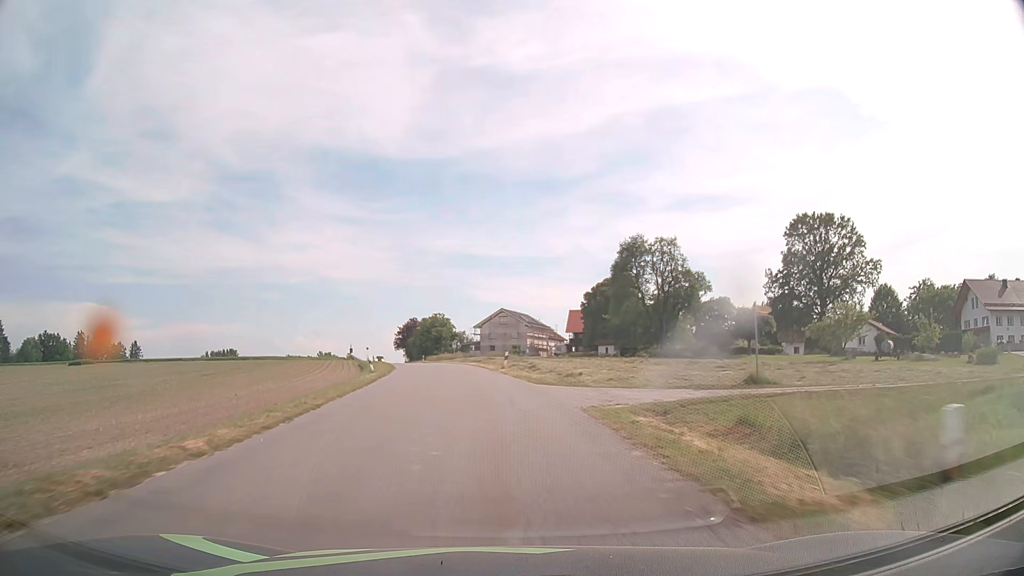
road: tertiary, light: Day
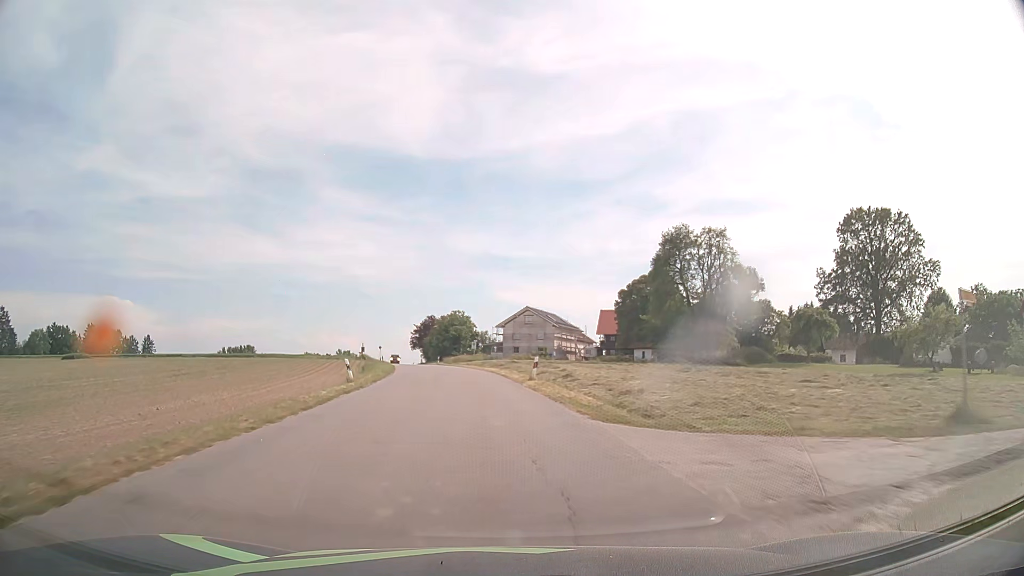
(-0.3, +10.1) m; -3°
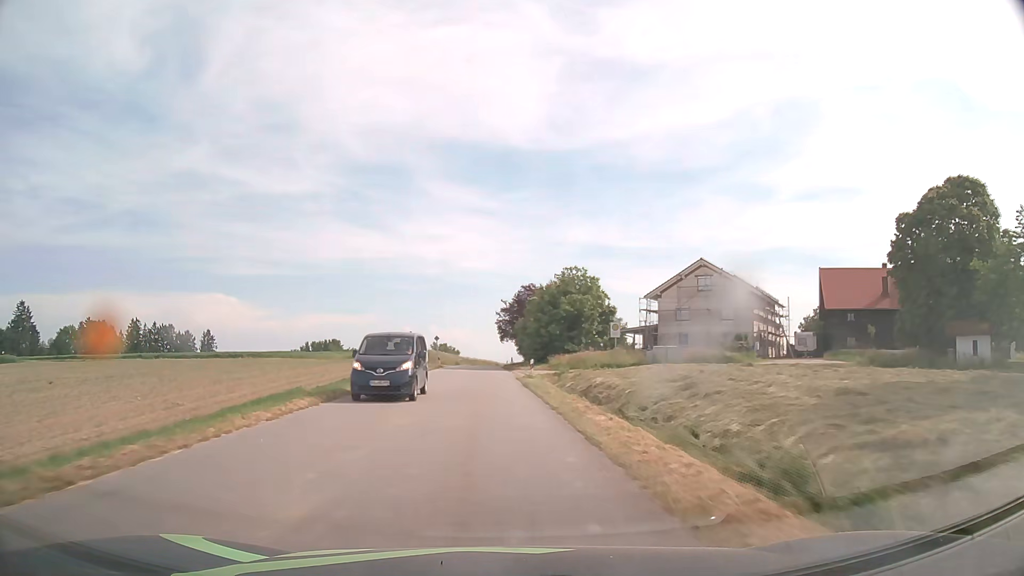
(-3.8, +50.6) m; -9°
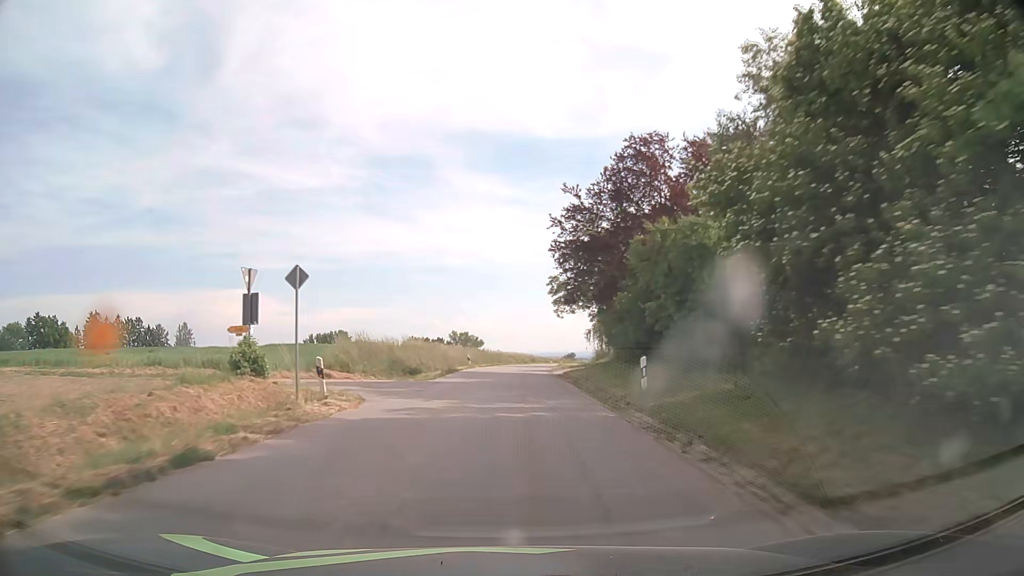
(-2.1, +51.7) m; -3°
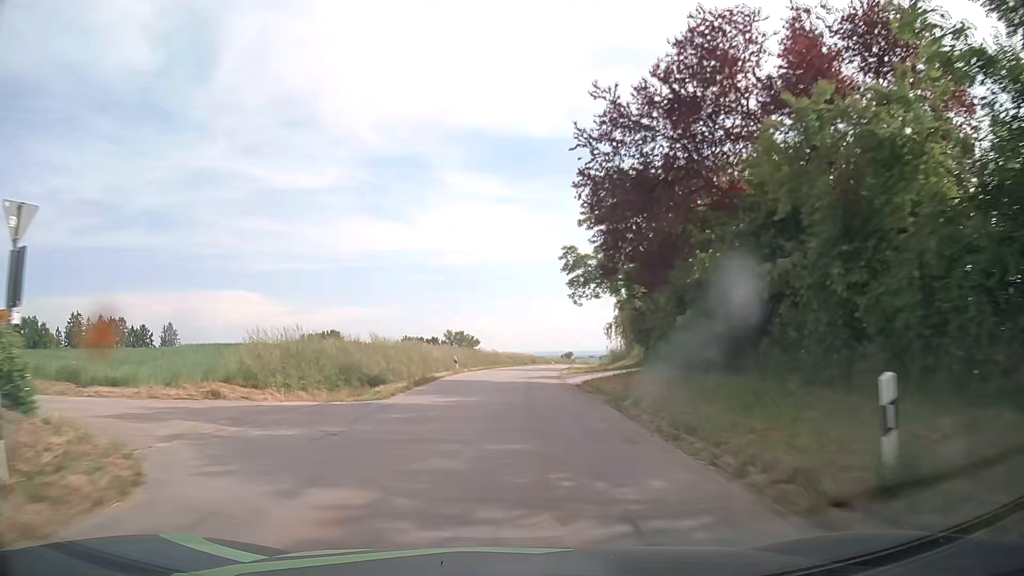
(0.0, +10.3) m; 0°
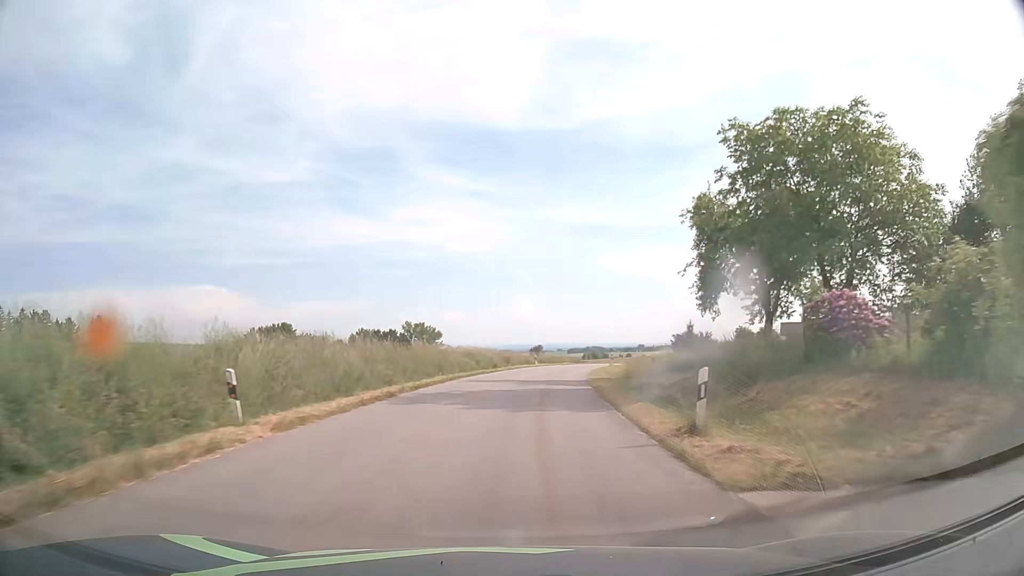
(+0.8, +30.8) m; +3°
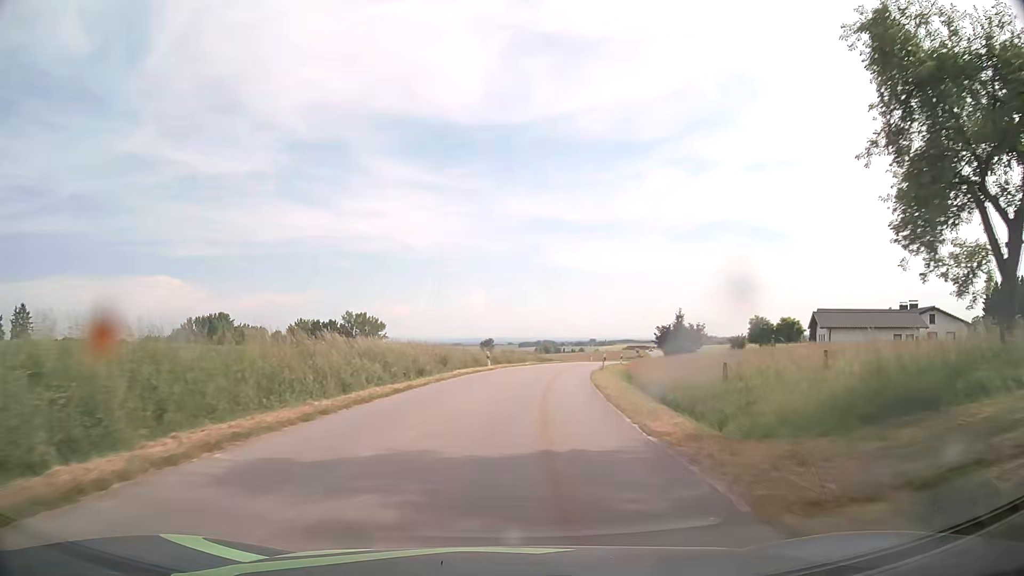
(+0.5, +20.4) m; +4°
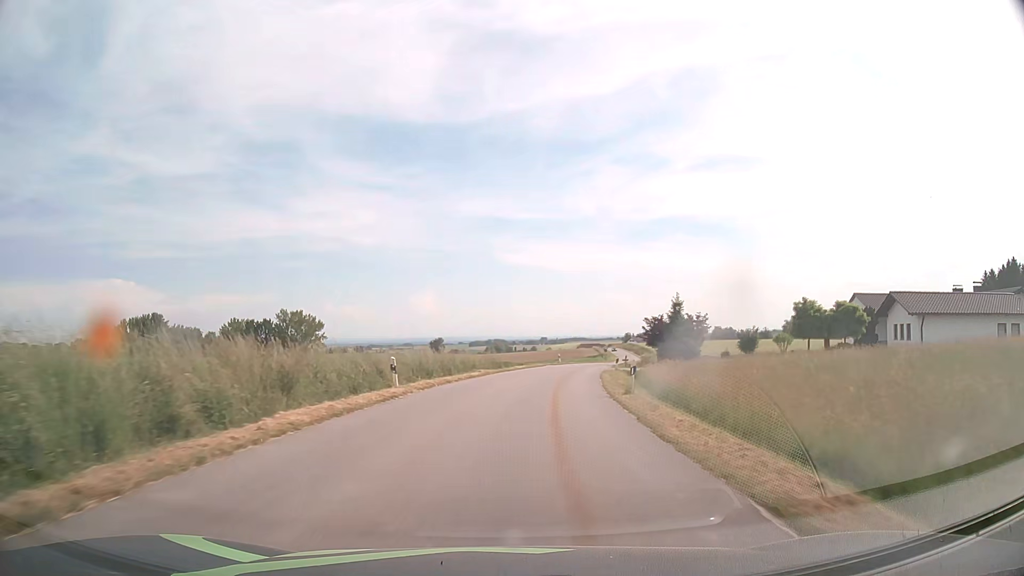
(+0.7, +20.5) m; +4°
(0, +10) (+1, +20) (+2, +30) (+4, +40) (+6, +50) (+8, +59) (+10, +69) (+13, +79) (+15, +88) (+18, +98) m
